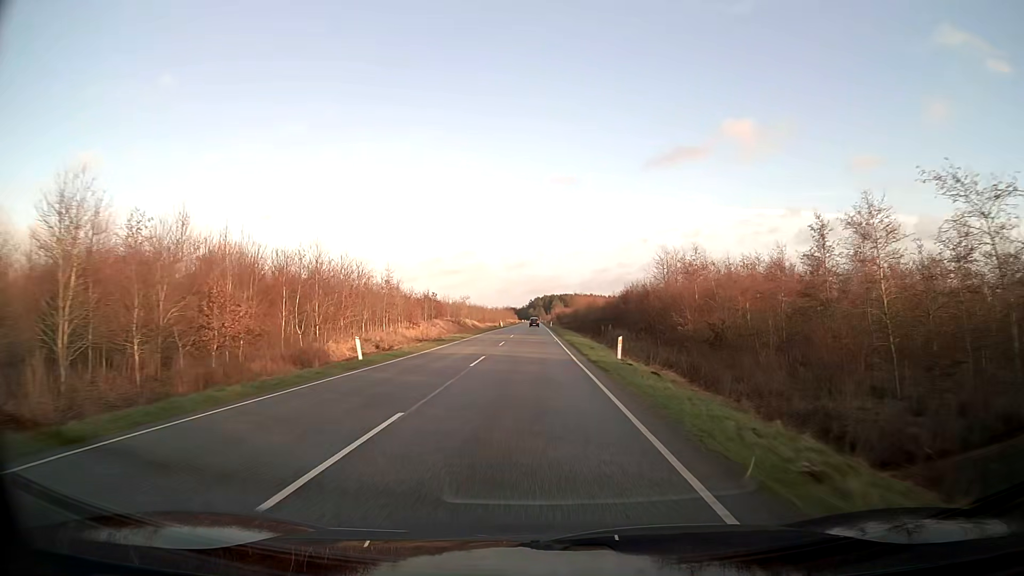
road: secondary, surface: asphalt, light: Day
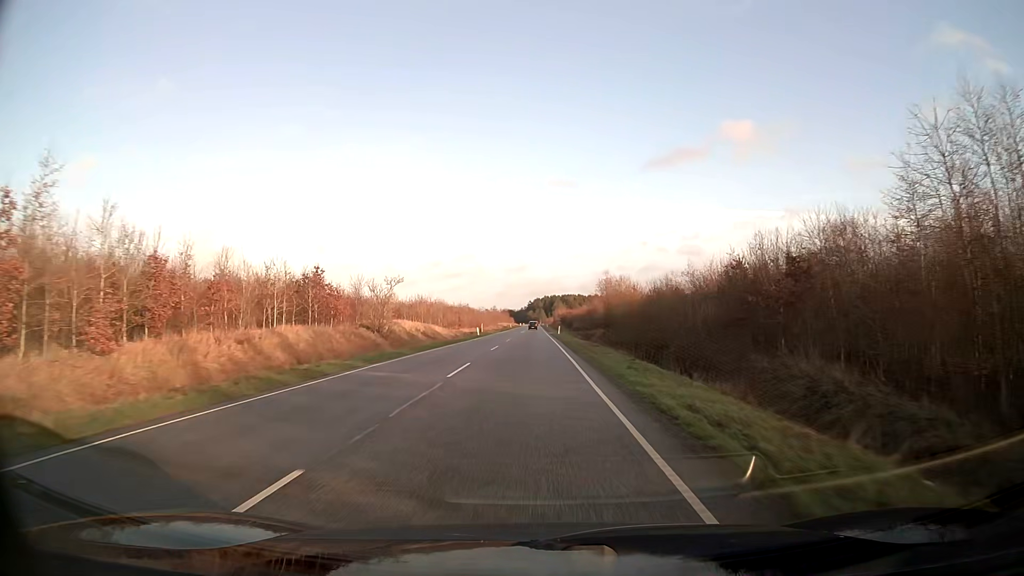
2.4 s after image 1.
(0.0, +49.3) m; 0°
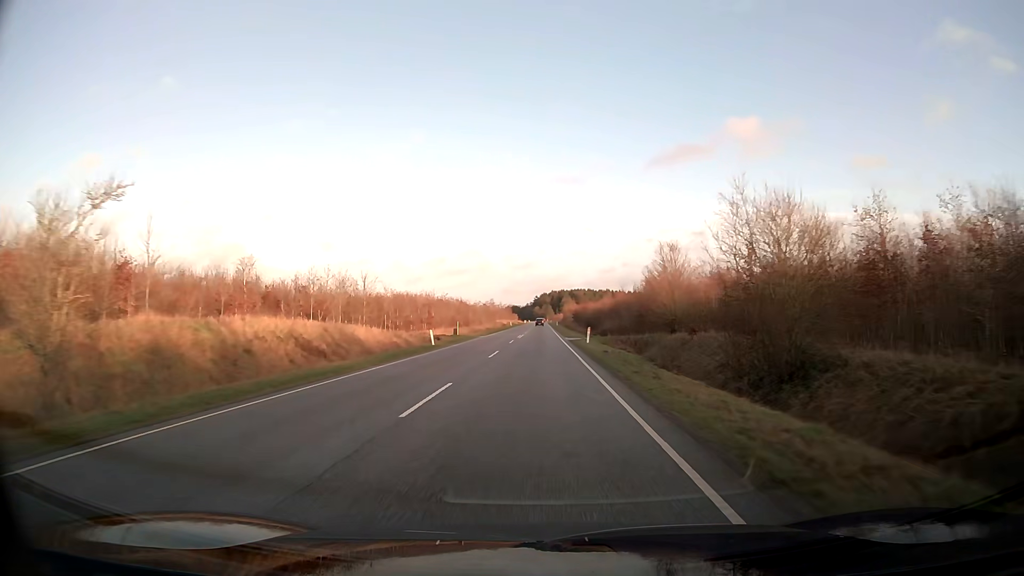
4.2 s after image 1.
(-0.2, +36.9) m; -1°
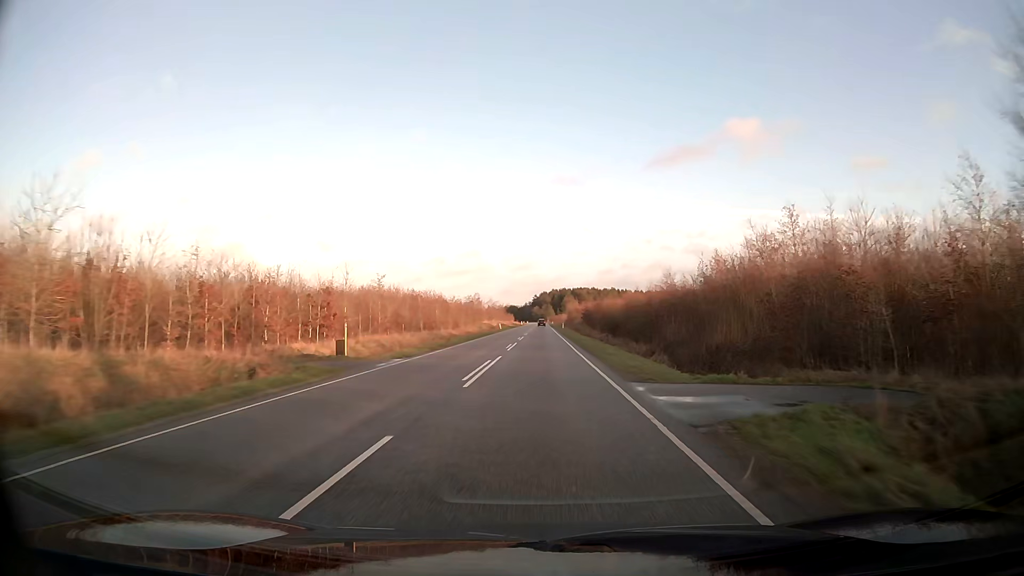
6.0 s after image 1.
(0.0, +37.0) m; 0°
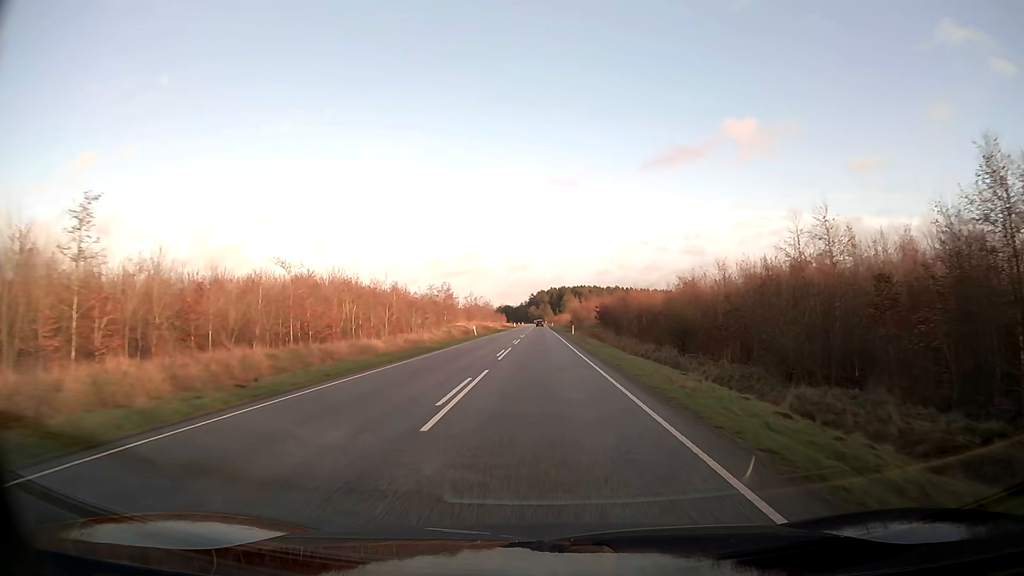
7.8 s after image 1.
(0.0, +37.1) m; 0°
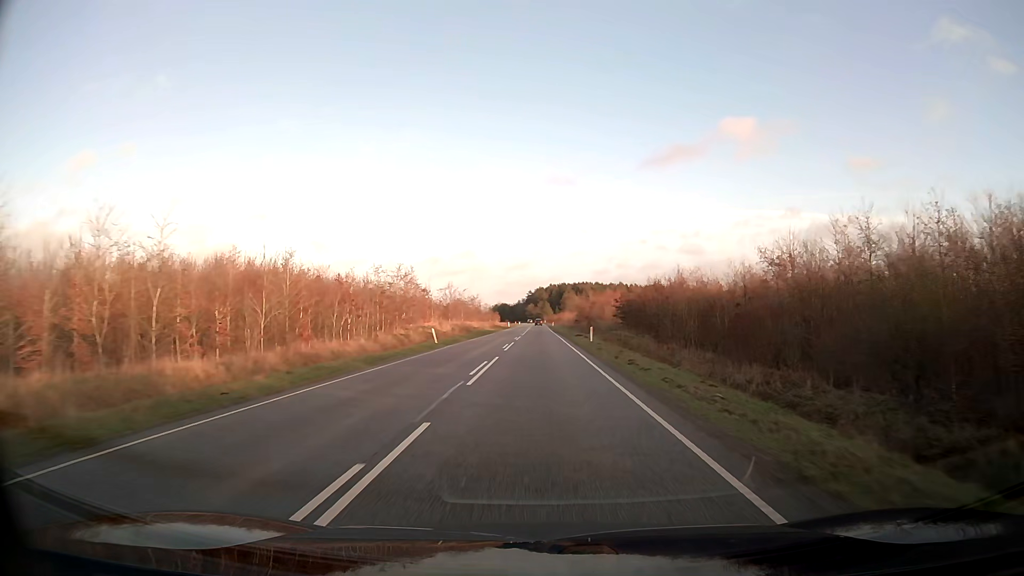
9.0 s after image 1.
(0.0, +24.8) m; 0°
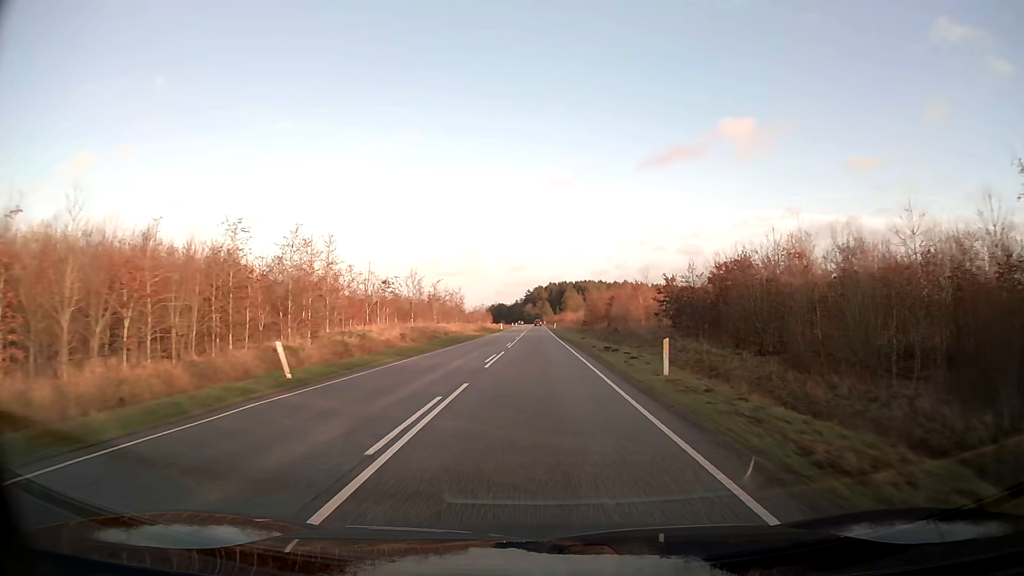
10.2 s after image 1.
(0.0, +24.7) m; 0°
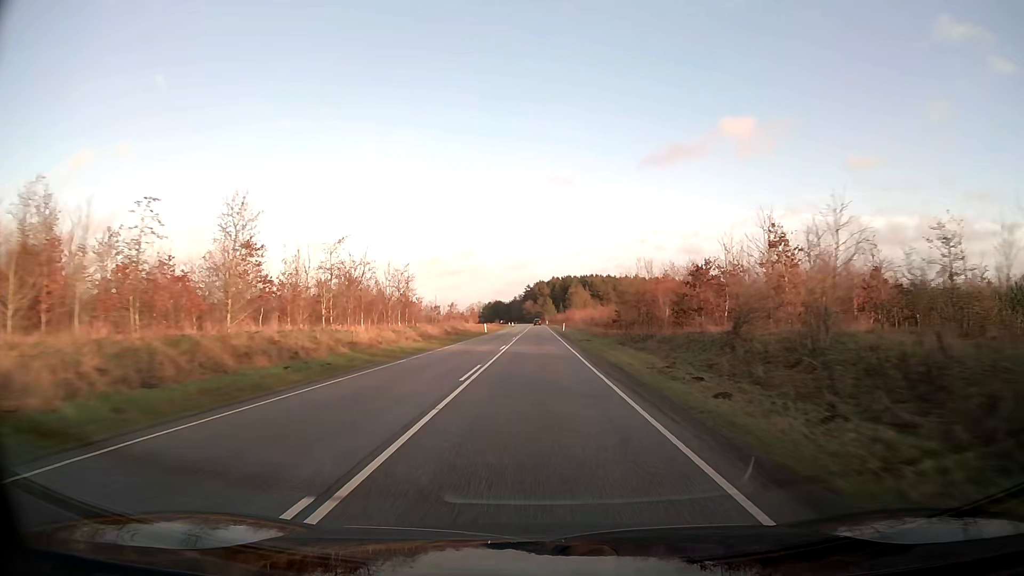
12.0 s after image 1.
(0.0, +37.3) m; 0°
(0, +10) (0, +20) (0, +30) (0, +40) (0, +50) (0, +60) (0, +70) (0, +80) (0, +90) (0, +100) m
